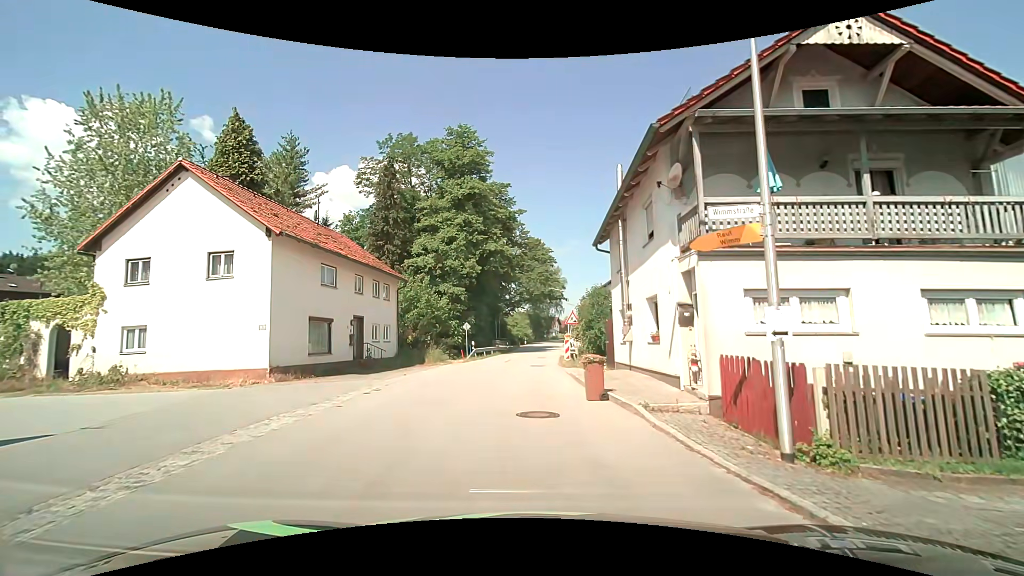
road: tertiary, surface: asphalt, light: Day
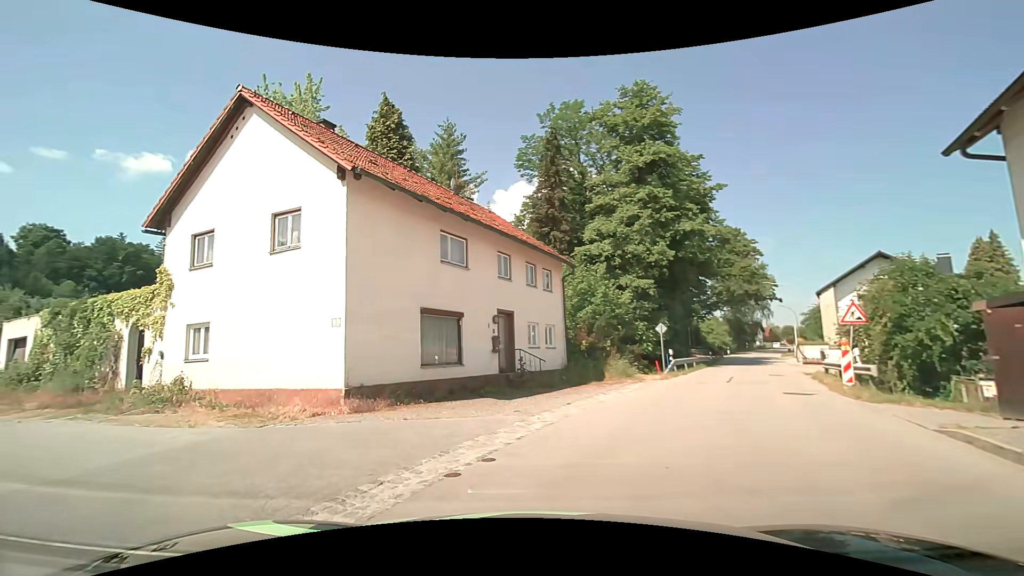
(-1.2, +8.8) m; -20°
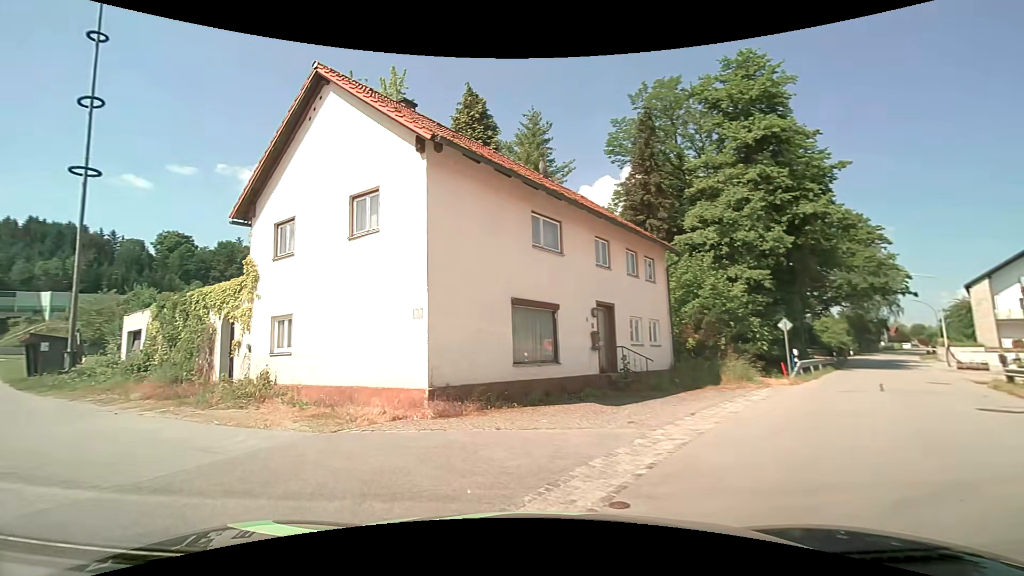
(-0.2, +1.8) m; -10°
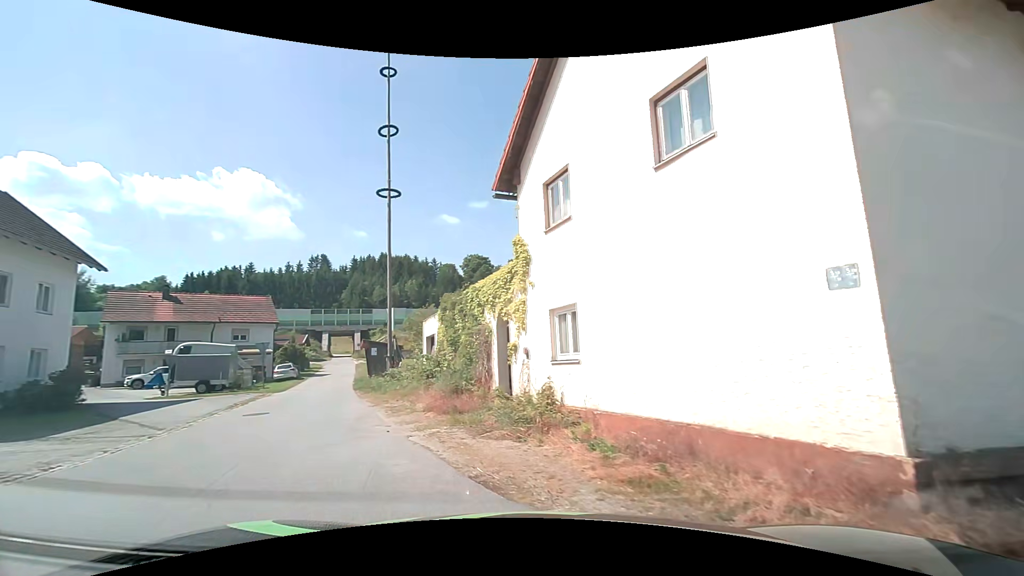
(-1.3, +4.9) m; -31°
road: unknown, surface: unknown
